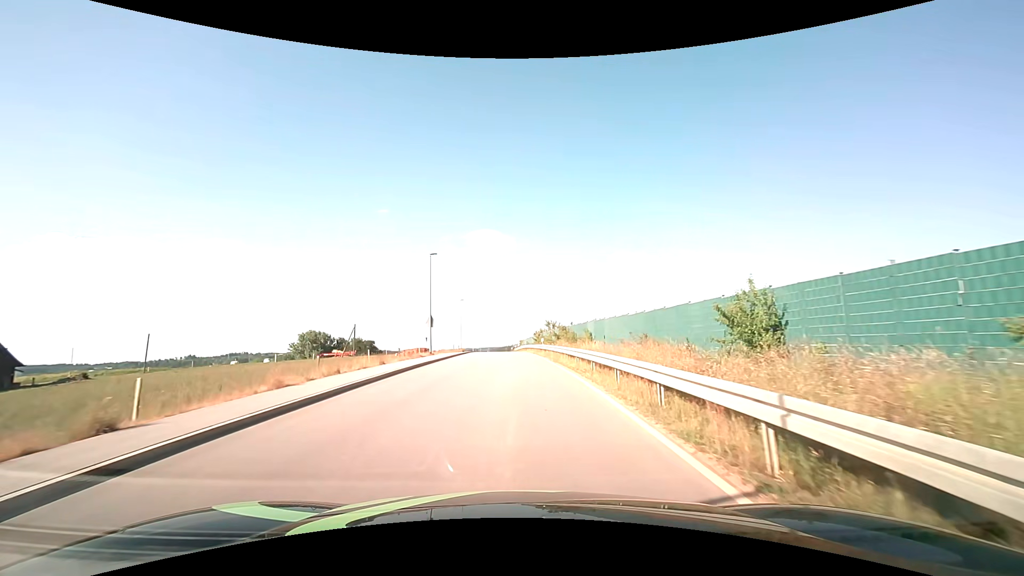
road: unclassified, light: Day
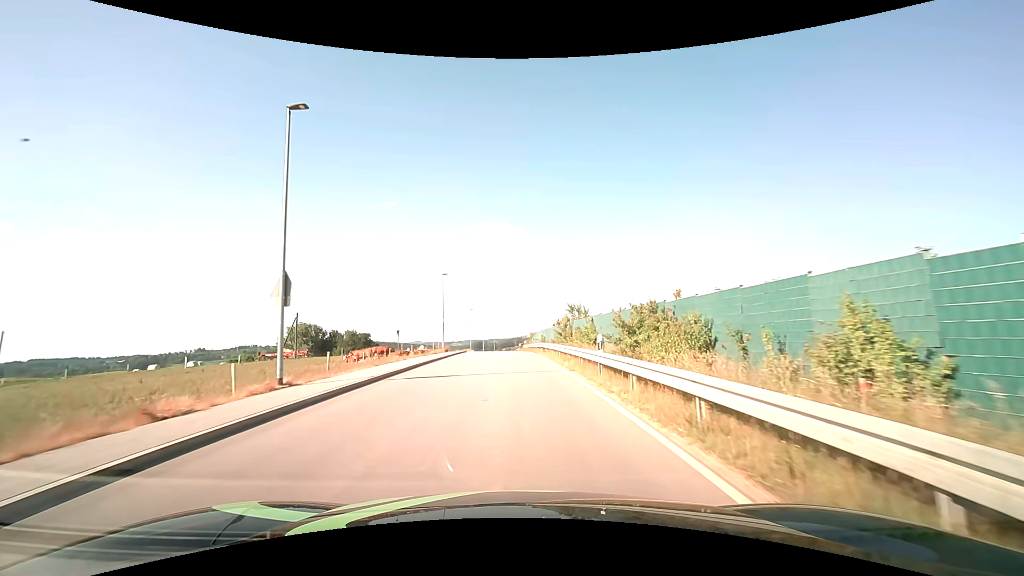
(-0.2, +26.5) m; -1°
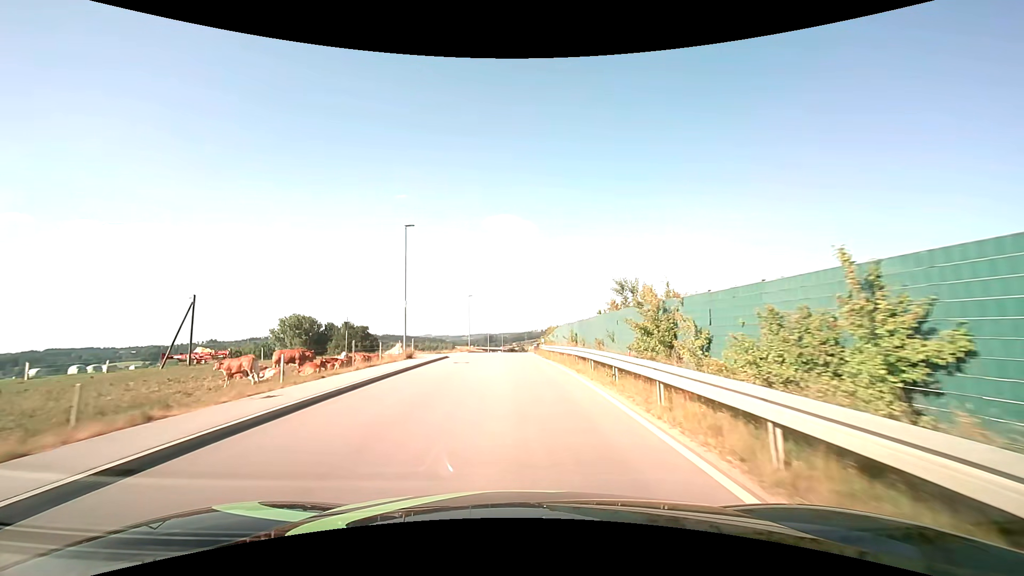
(-0.3, +22.1) m; -1°
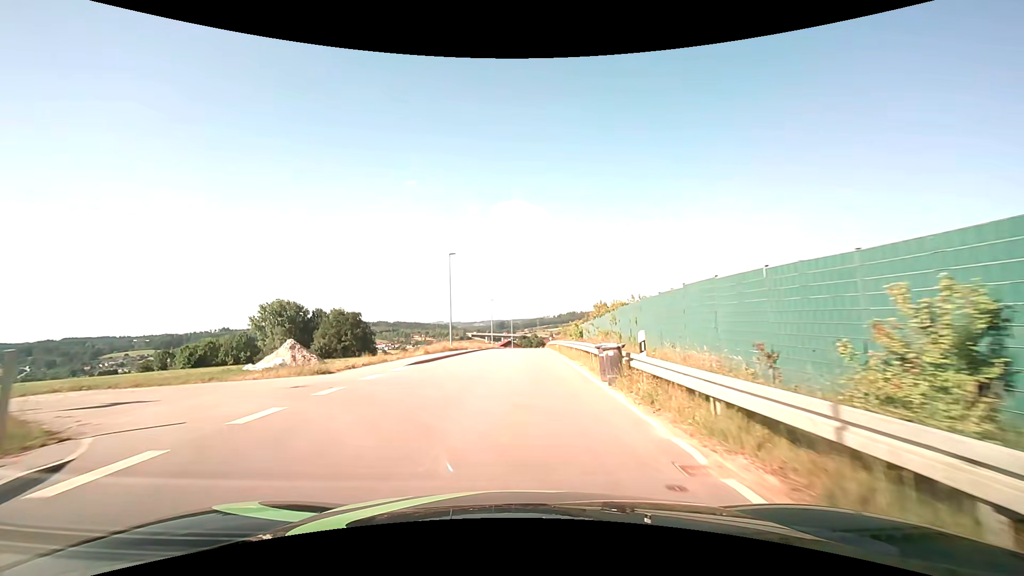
(-0.4, +30.3) m; -1°
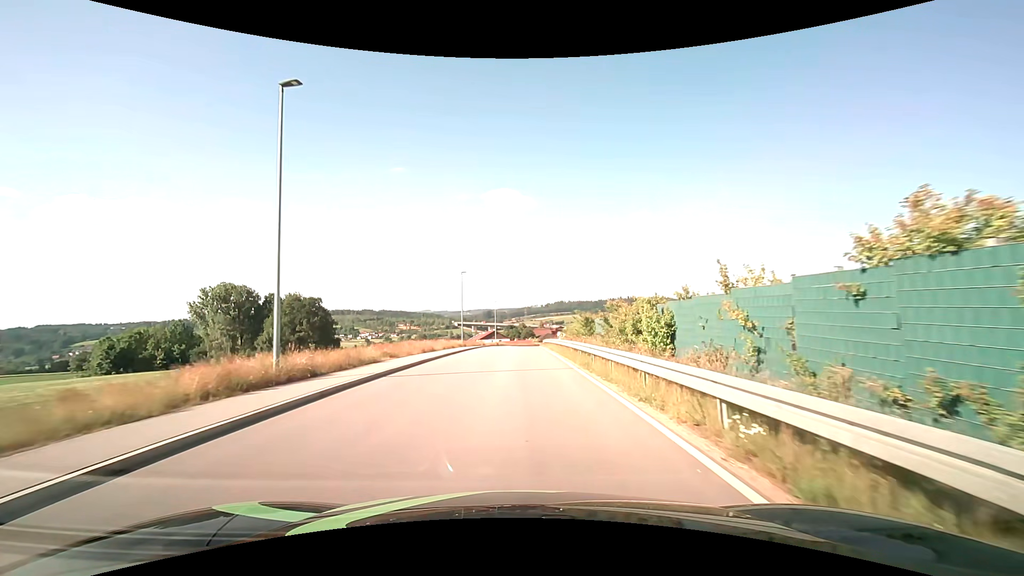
(+0.3, +28.4) m; +1°
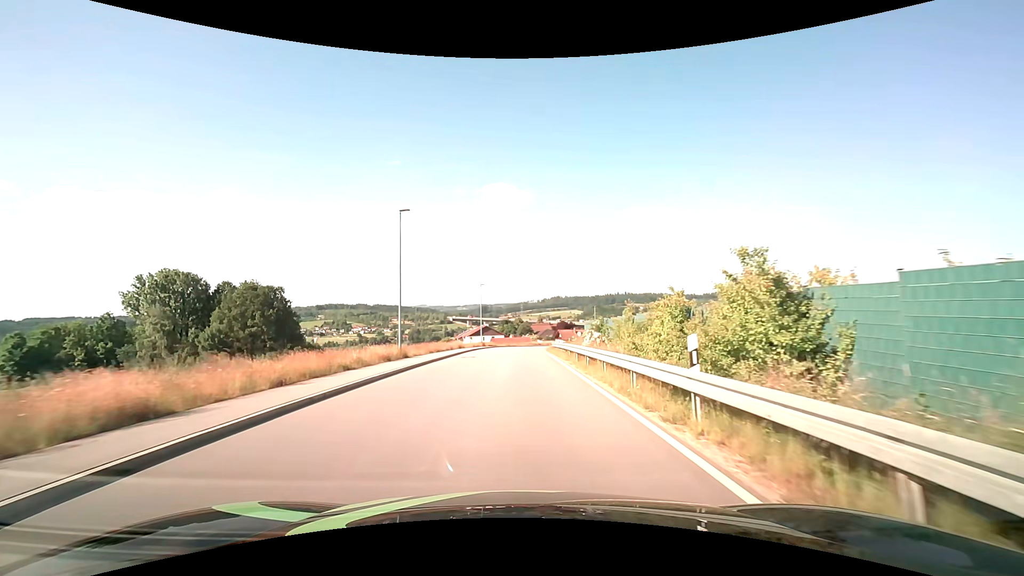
(+0.1, +27.2) m; 0°
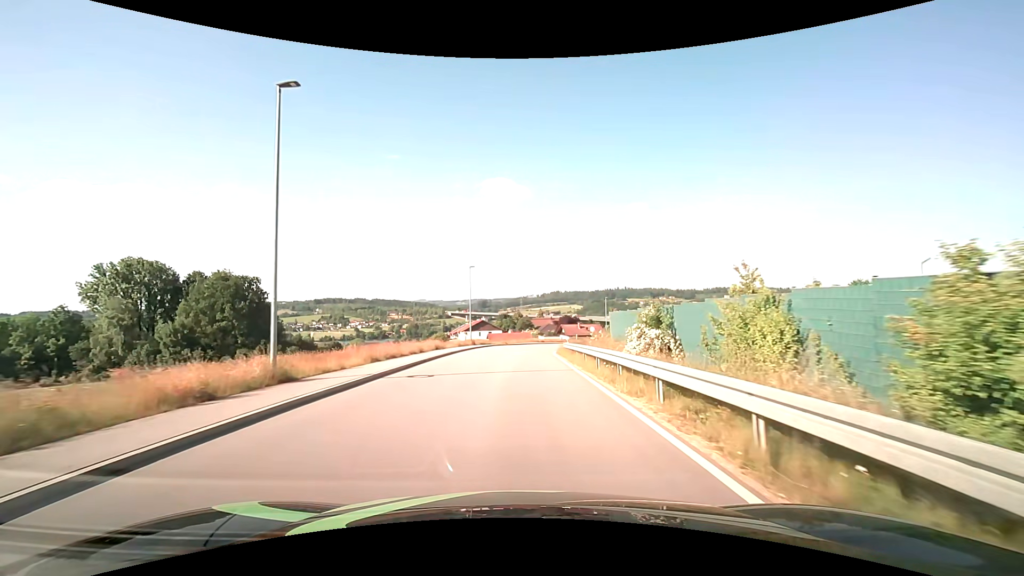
(0.0, +14.0) m; 0°
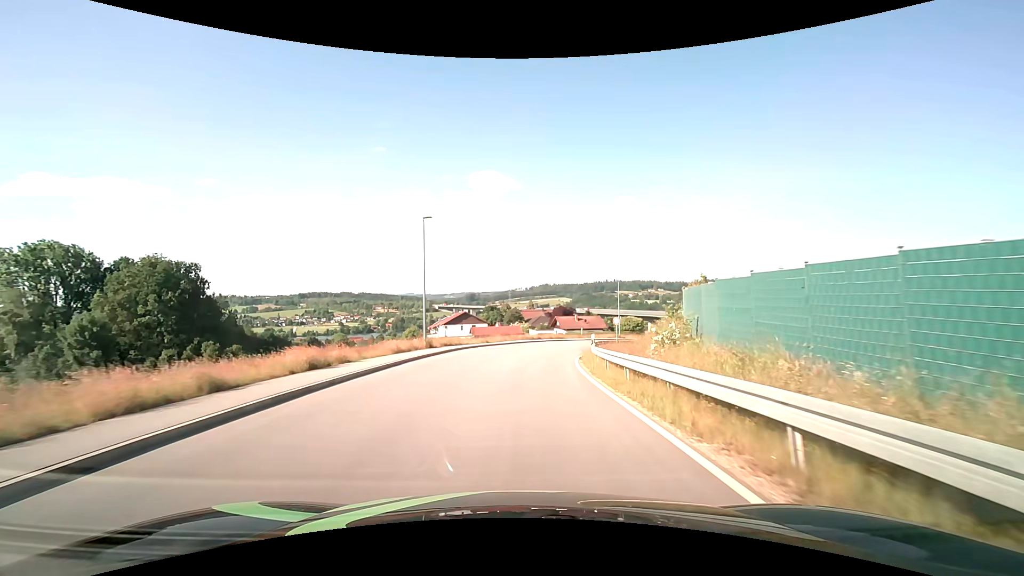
(+0.1, +20.7) m; +1°
(0, +10) (0, +20) (+1, +30) (+3, +40) (+7, +49) (+12, +58) (+18, +65) (+25, +72) (+34, +78) (+43, +82) m
